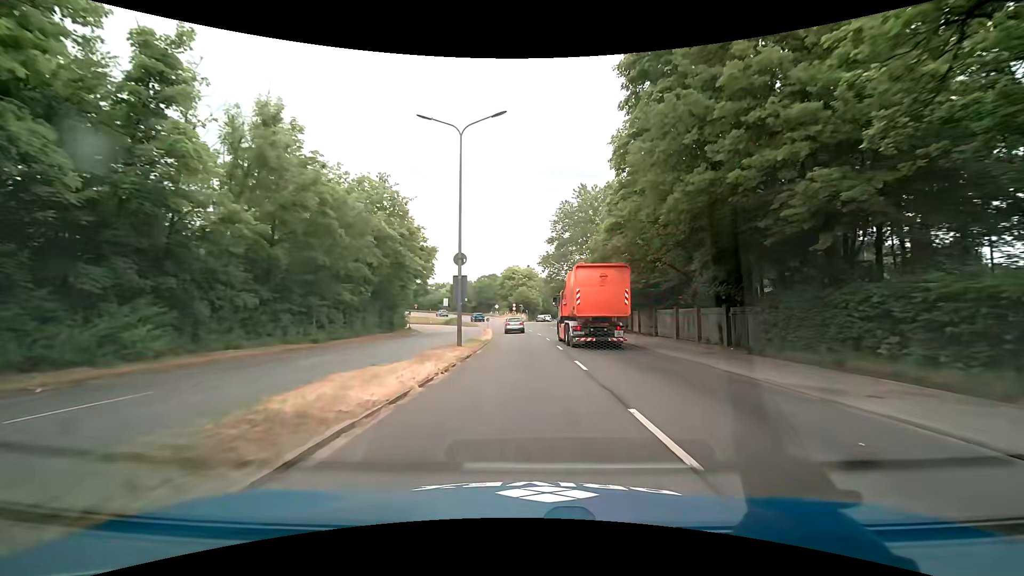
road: primary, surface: asphalt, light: Day
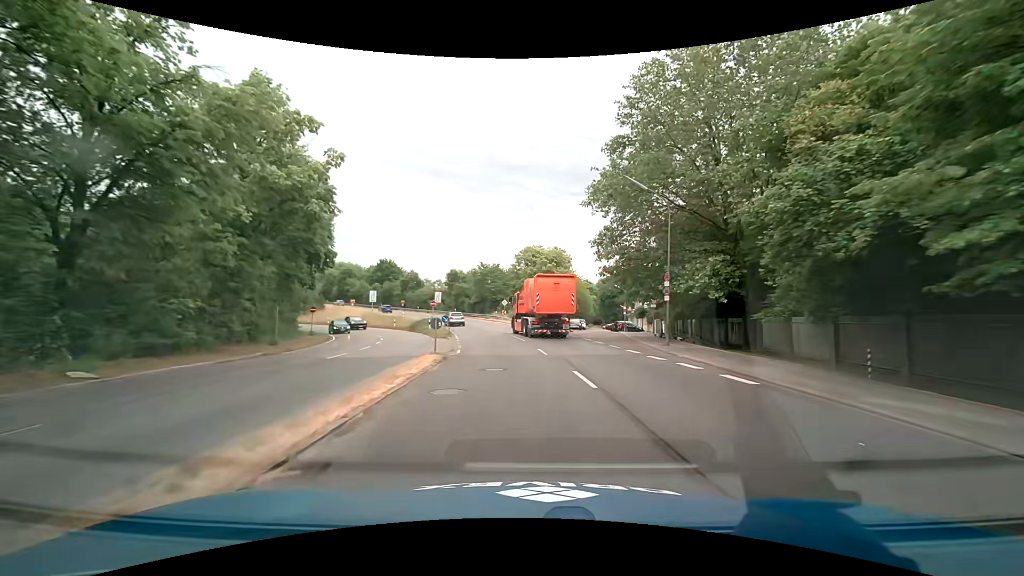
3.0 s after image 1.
(-0.5, +39.5) m; -2°
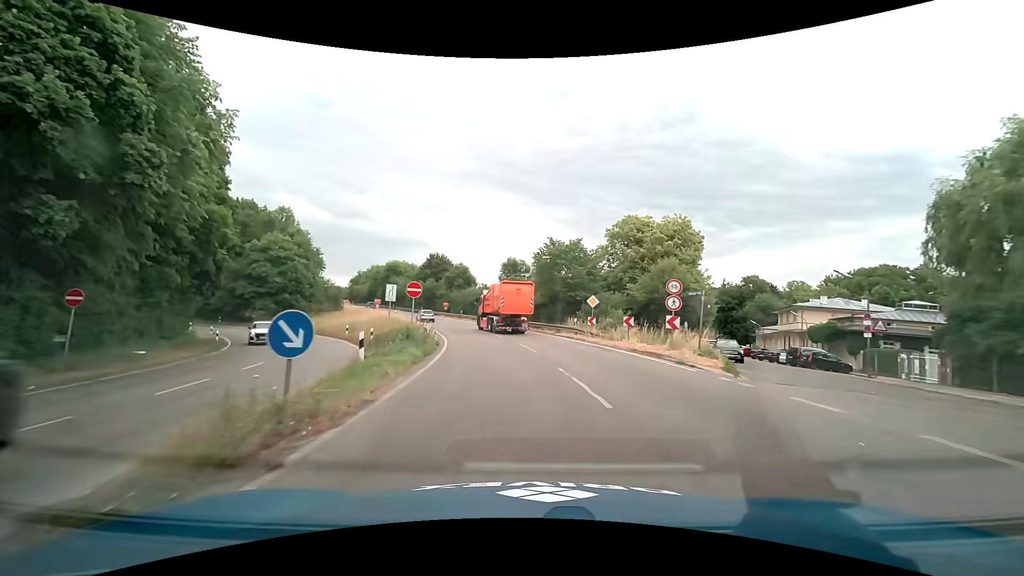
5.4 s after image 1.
(-2.3, +31.5) m; -9°
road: trunk
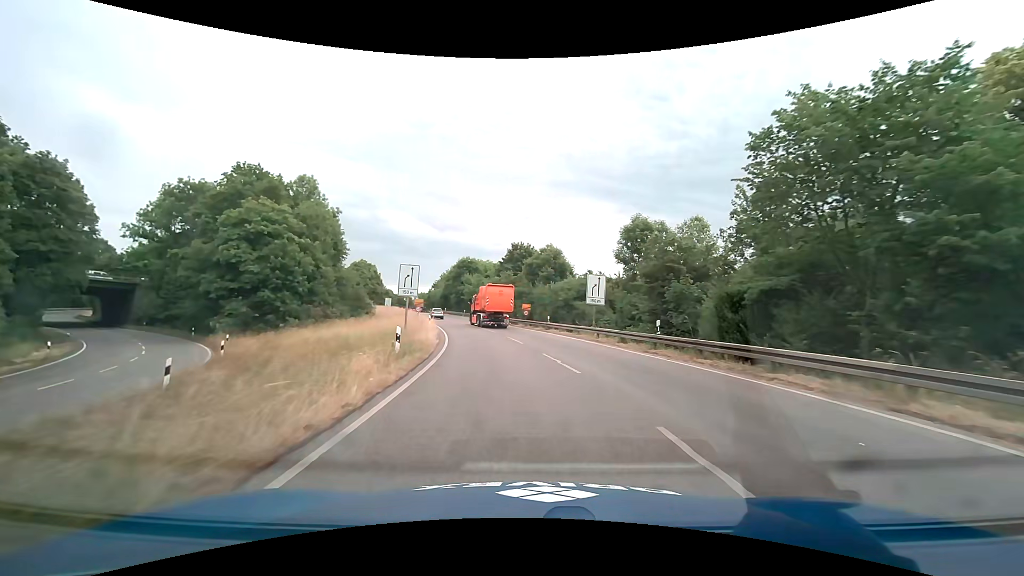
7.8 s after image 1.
(-2.8, +31.2) m; -11°
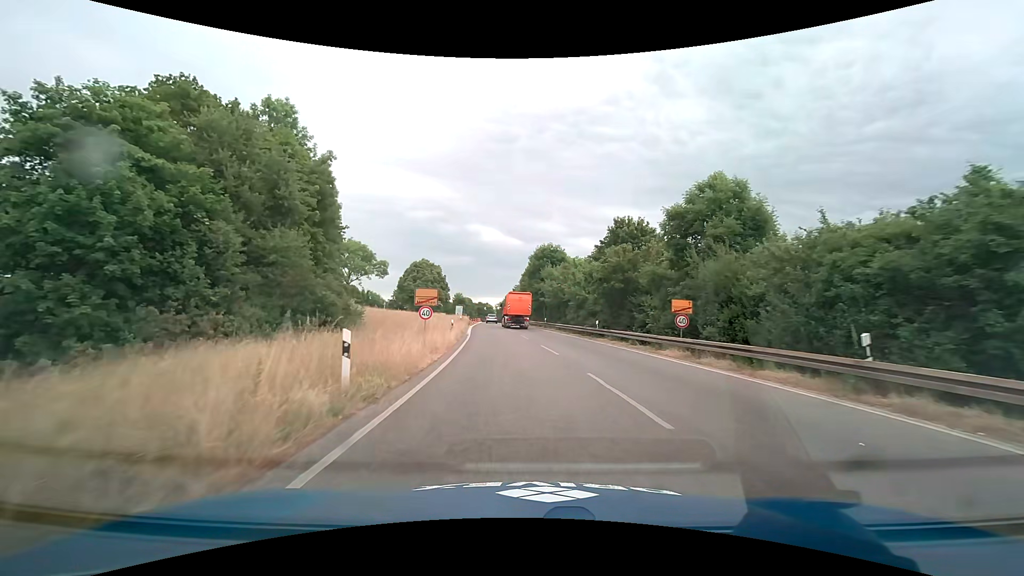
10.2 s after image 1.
(-2.6, +29.4) m; -10°
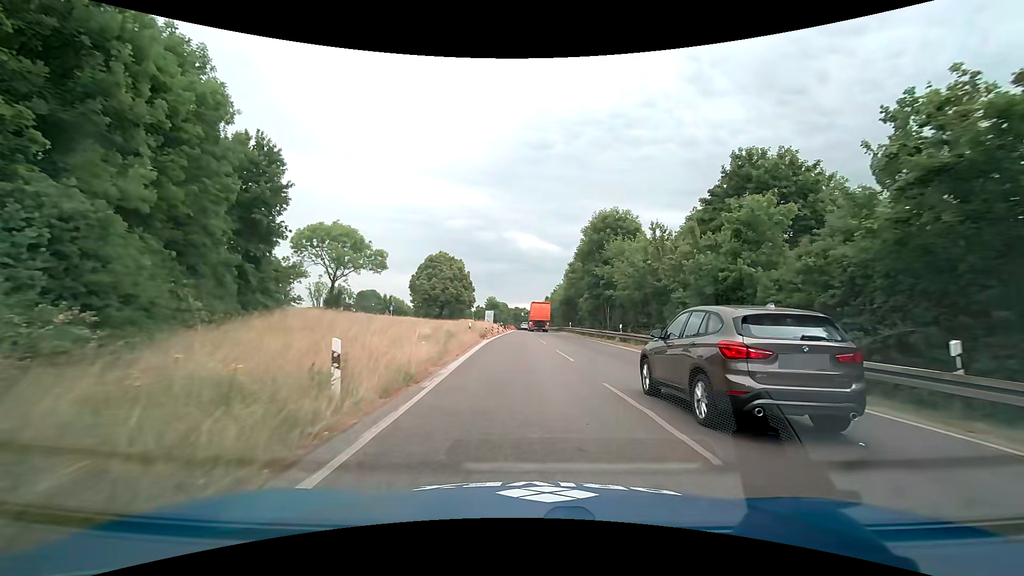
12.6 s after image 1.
(-1.4, +25.1) m; -5°
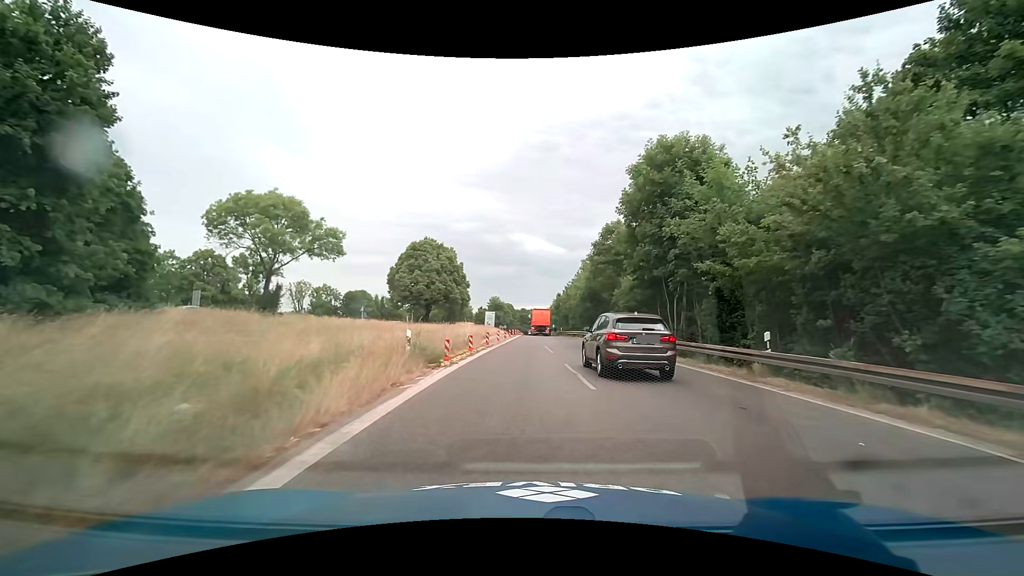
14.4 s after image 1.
(-0.2, +18.9) m; -1°
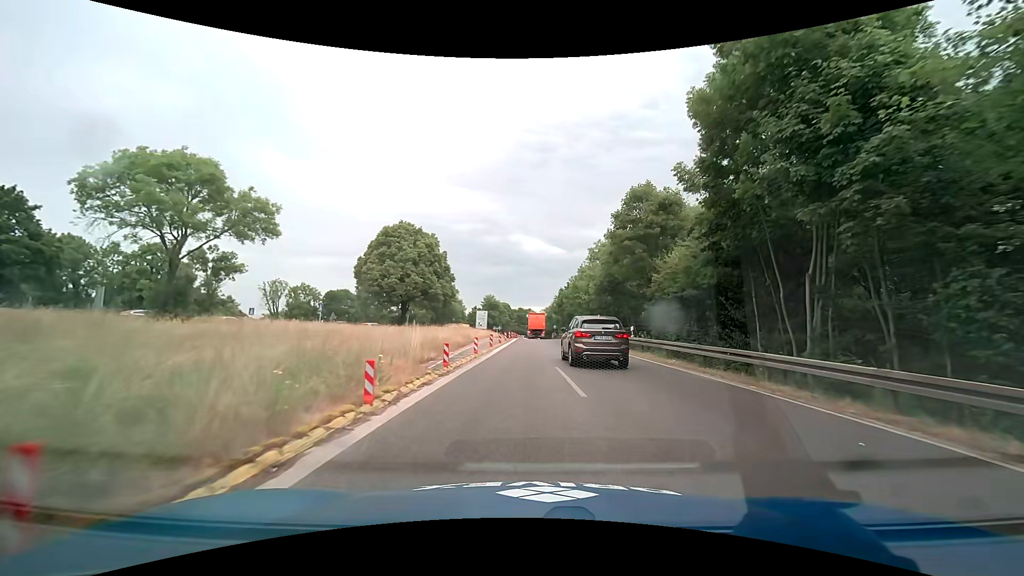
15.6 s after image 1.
(0.0, +13.0) m; 0°
(0, +10) (0, +20) (0, +30) (+1, +40) (+1, +50) (+1, +60) (+1, +70) (+1, +80) (+1, +90) (+1, +100) m
